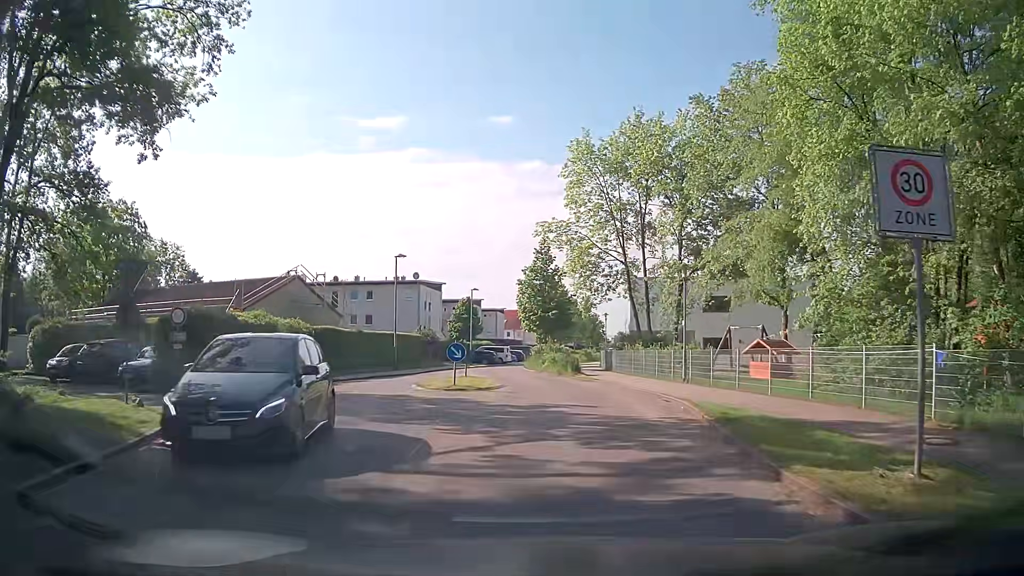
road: residential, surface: asphalt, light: Day
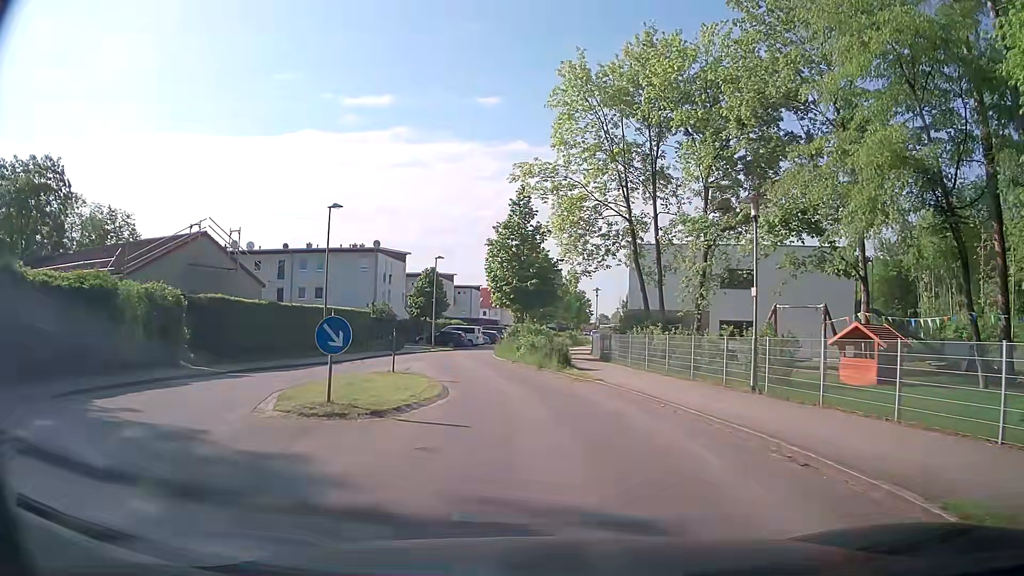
(+0.4, +11.0) m; +4°
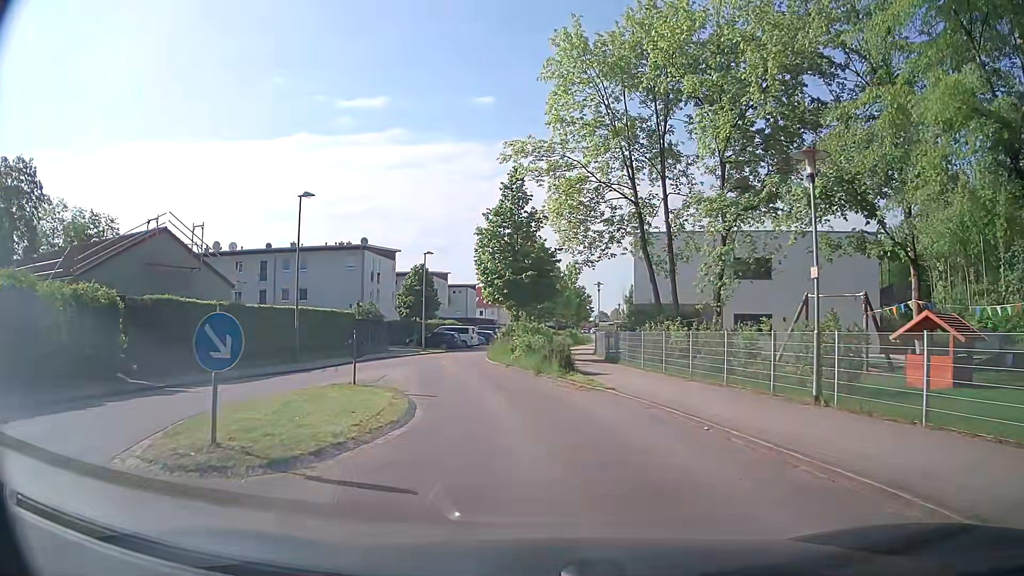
(0.0, +3.9) m; 0°
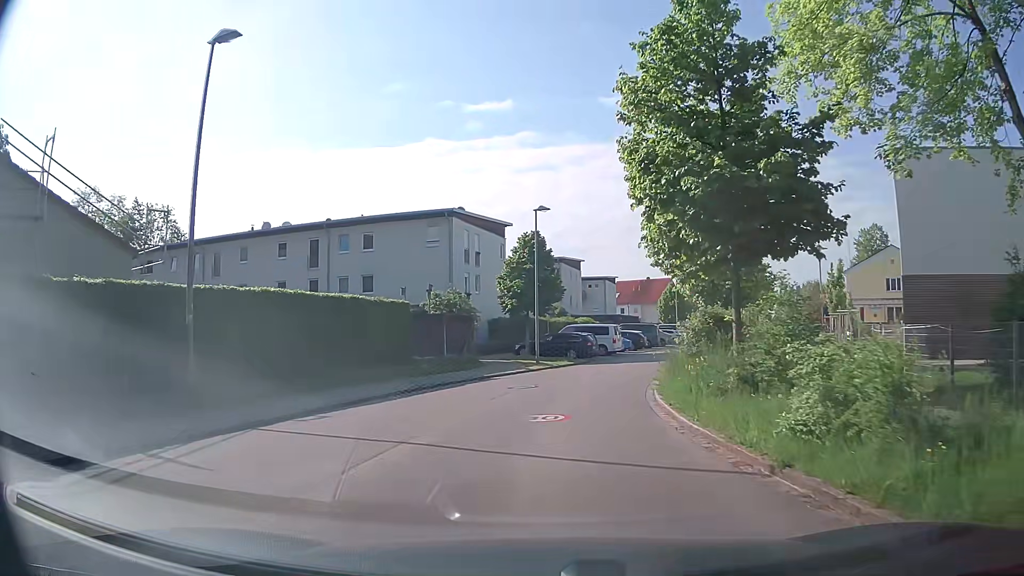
(-1.9, +19.0) m; -12°
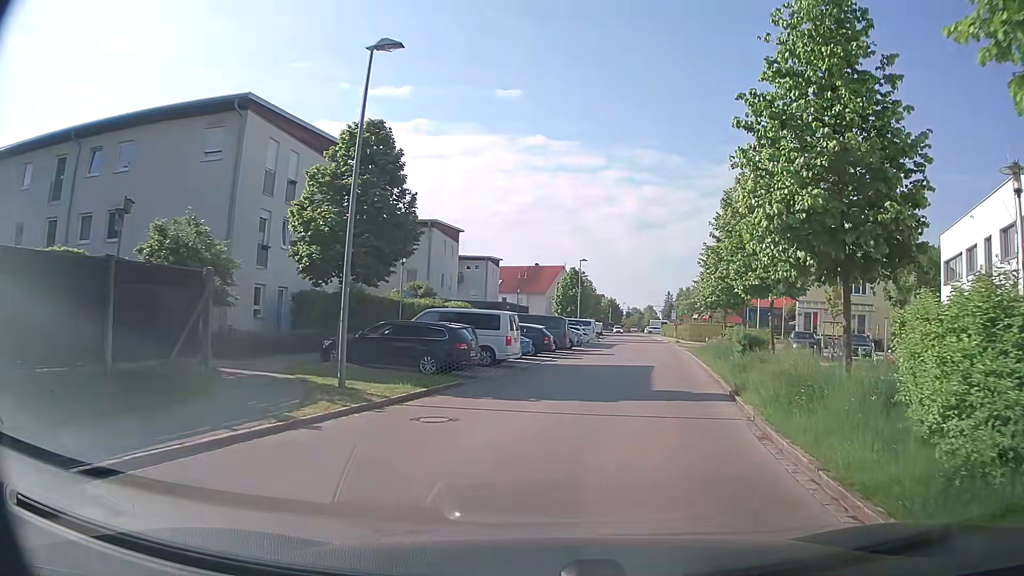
(+0.7, +18.4) m; +8°
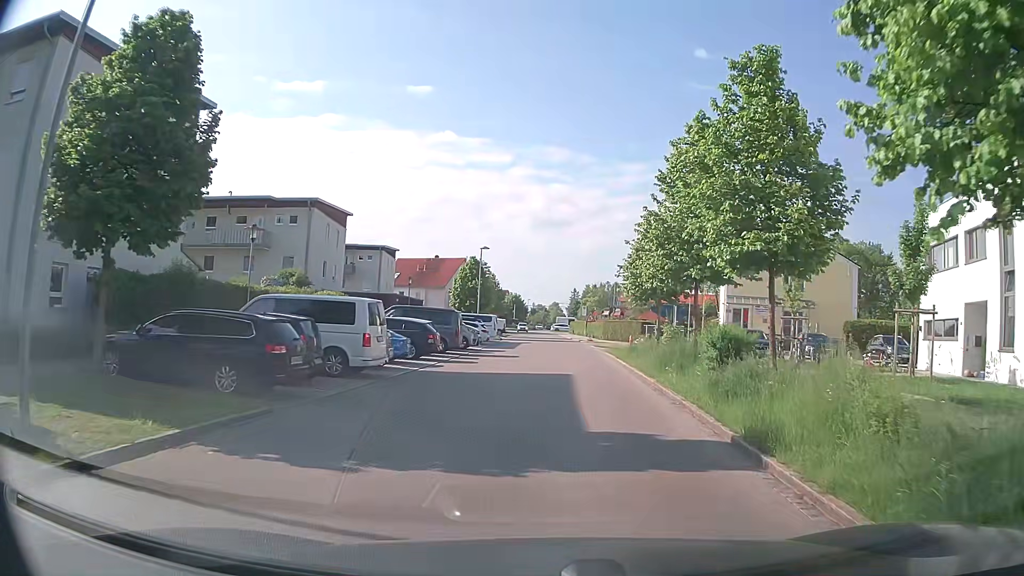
(+0.7, +7.1) m; +11°
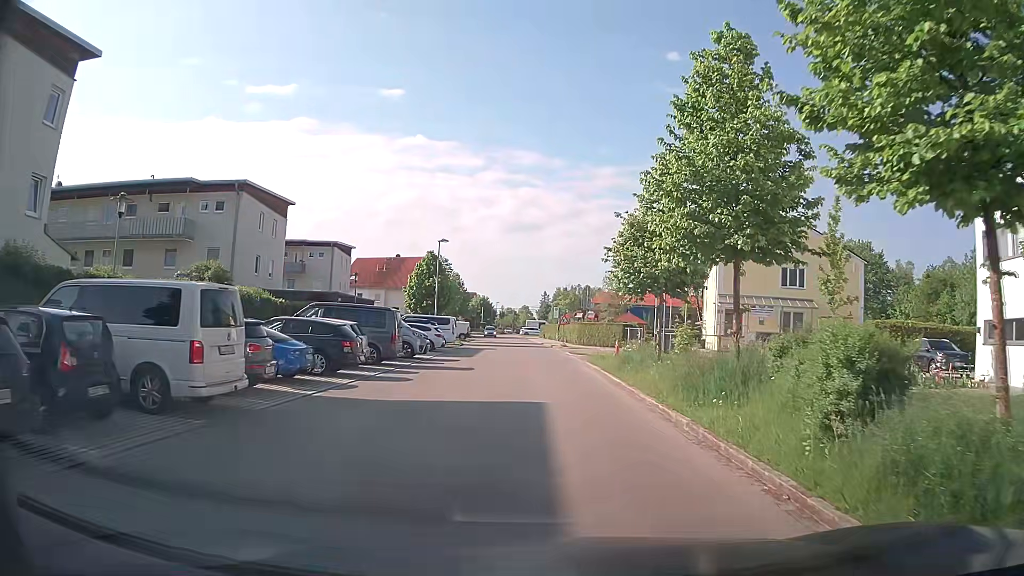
(0.0, +7.1) m; +1°
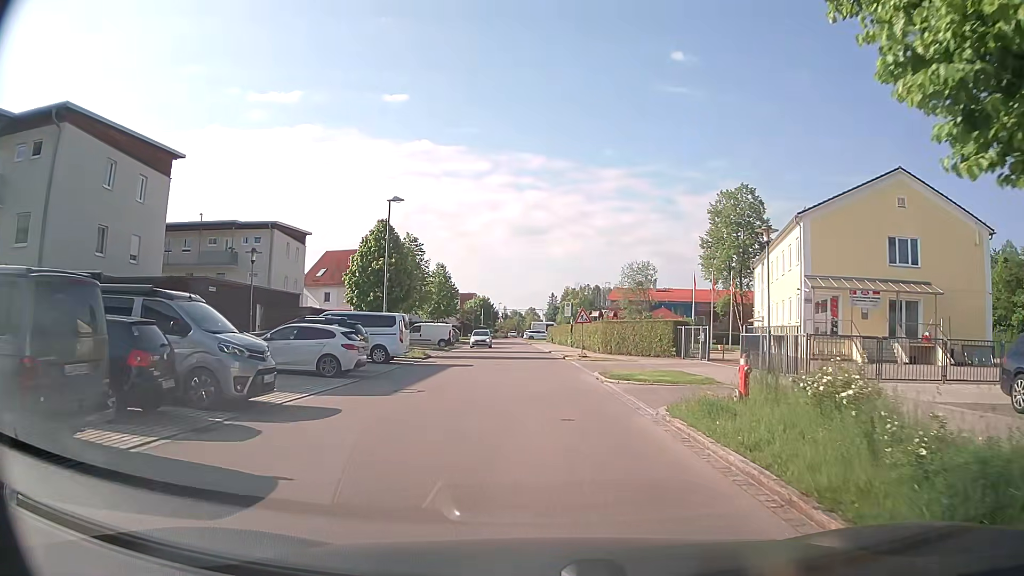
(+0.2, +17.4) m; 0°
(0, +10) (0, +20) (-1, +30) (-1, +40) (-2, +50) (-3, +60) (-4, +70) (-4, +80) (-5, +90) (-9, +99) m
